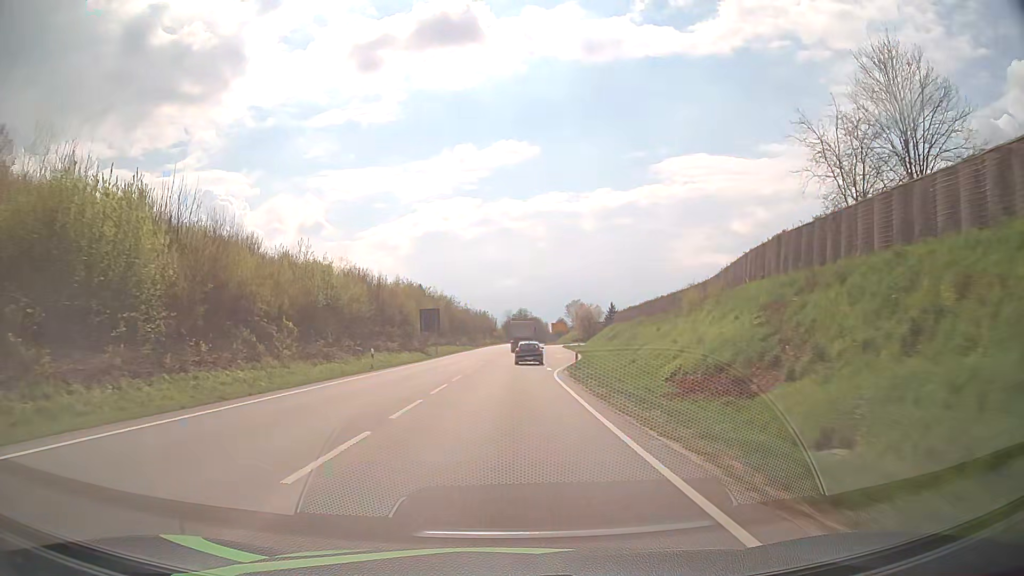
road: primary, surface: asphalt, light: Day
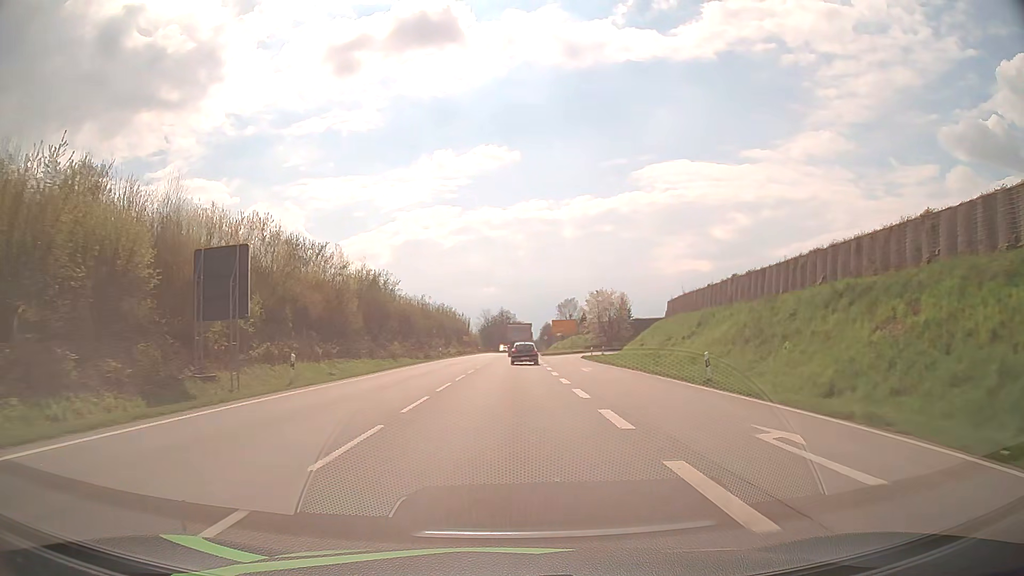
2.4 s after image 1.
(+0.9, +52.7) m; +2°
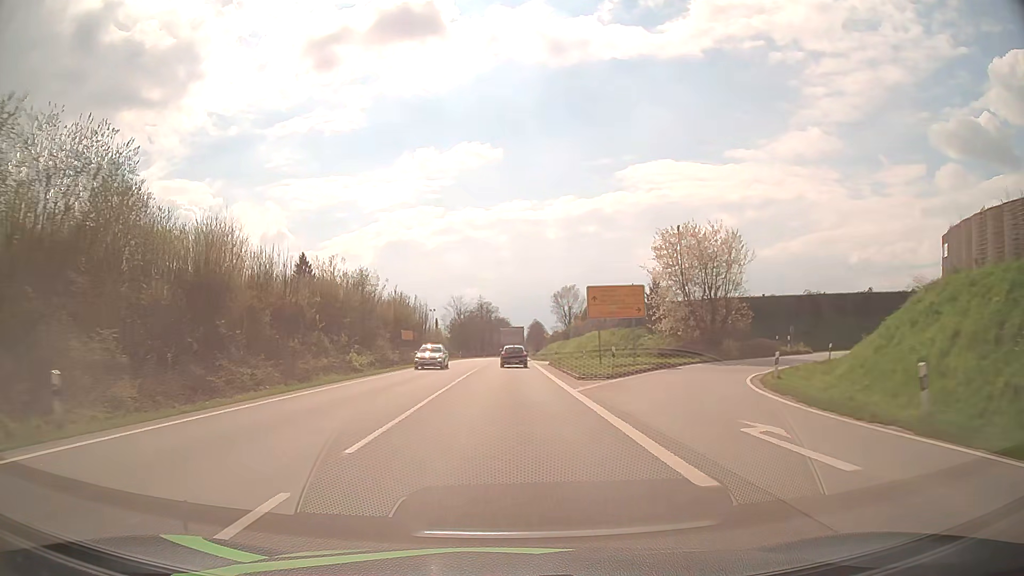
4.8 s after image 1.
(+0.7, +52.7) m; +1°
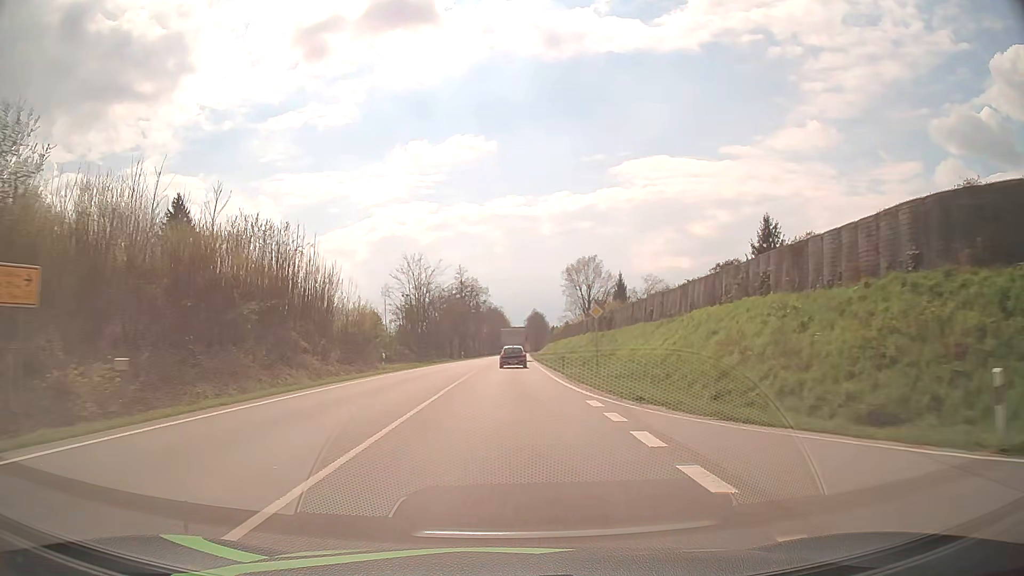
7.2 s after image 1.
(+0.2, +53.0) m; 0°
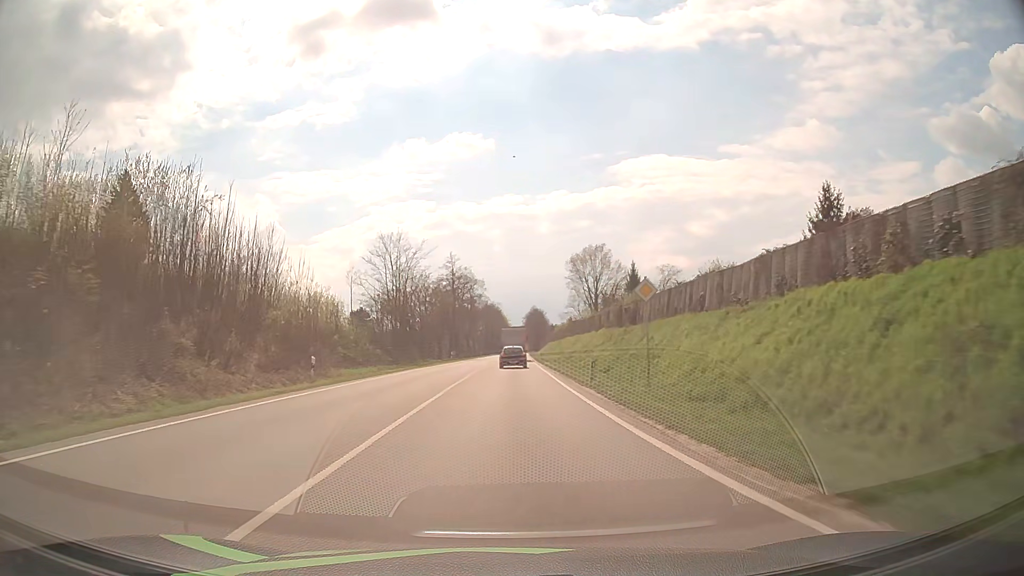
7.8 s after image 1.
(0.0, +13.3) m; 0°
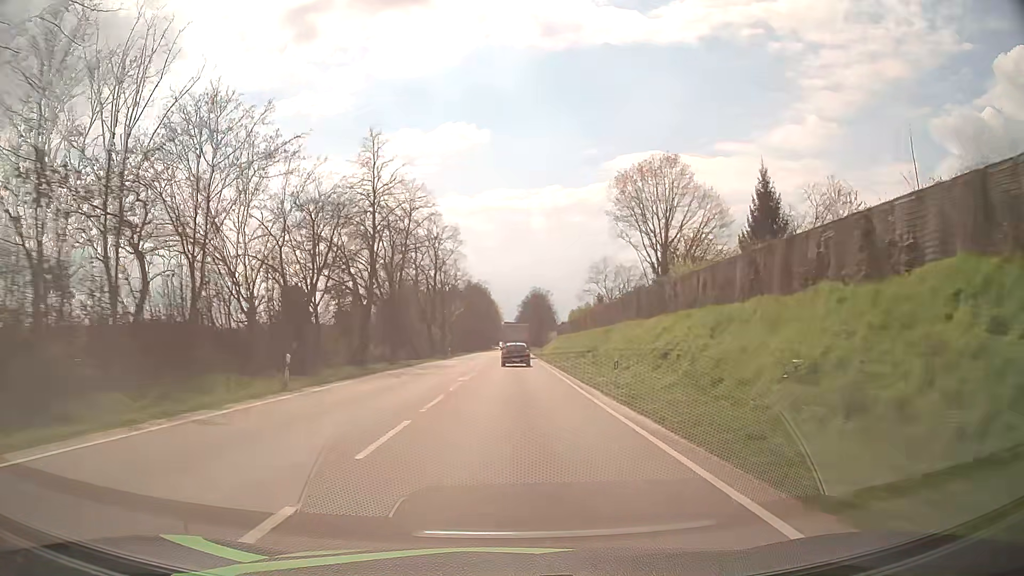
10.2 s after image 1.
(+0.3, +53.9) m; +1°
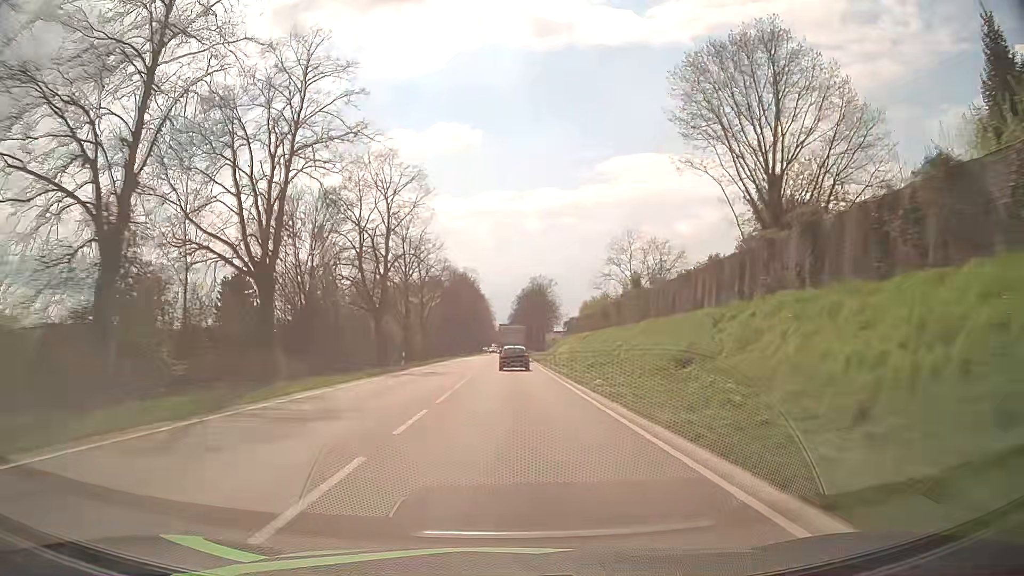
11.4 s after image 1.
(+0.2, +27.3) m; +1°
(0, +10) (0, +20) (0, +30) (0, +40) (0, +50) (0, +60) (0, +70) (0, +80) (0, +90) (+1, +100) m
